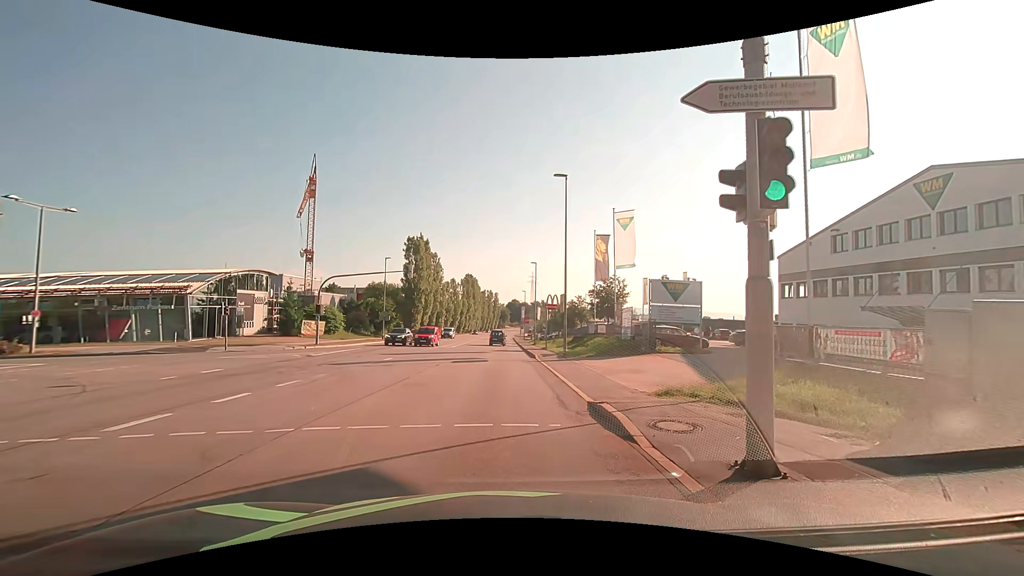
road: secondary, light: Day
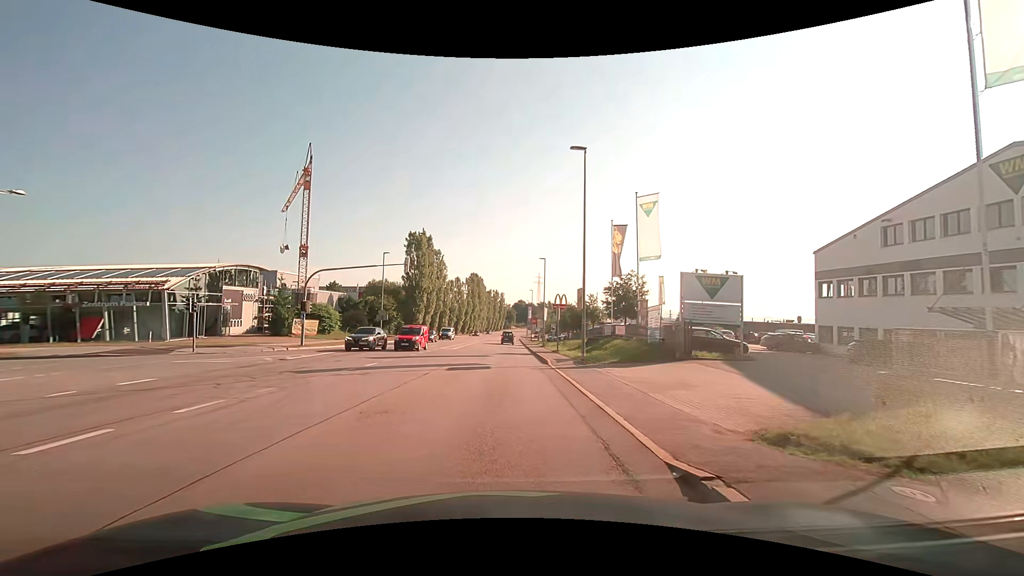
(-0.1, +4.7) m; -2°
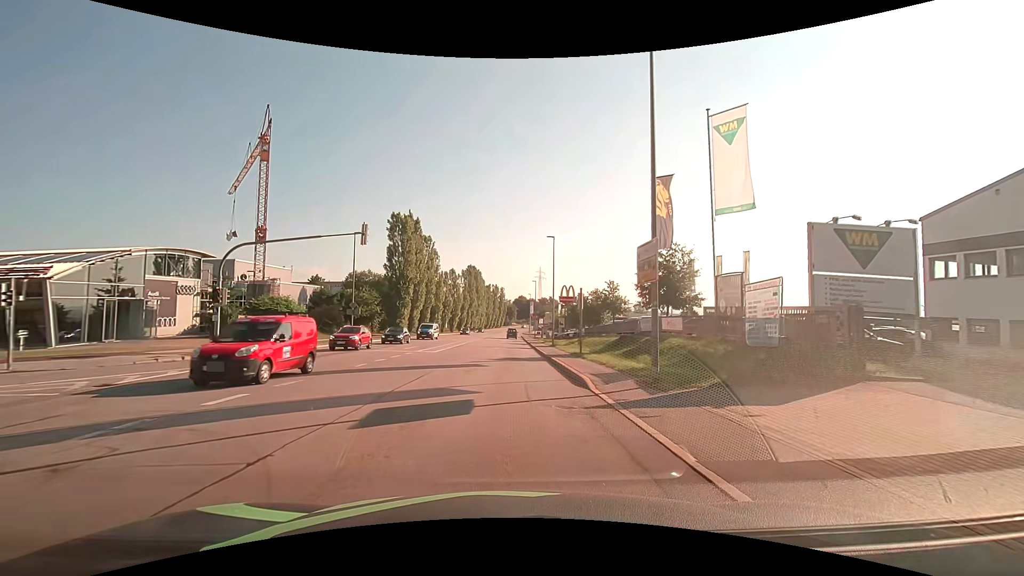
(+0.1, +11.7) m; +1°
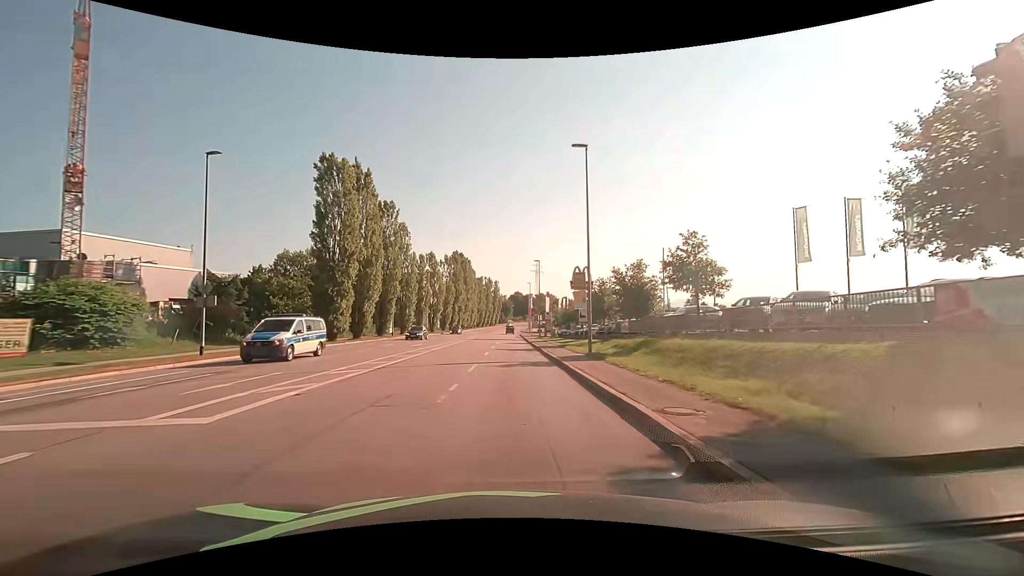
(+0.1, +23.3) m; +1°
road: tertiary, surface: asphalt
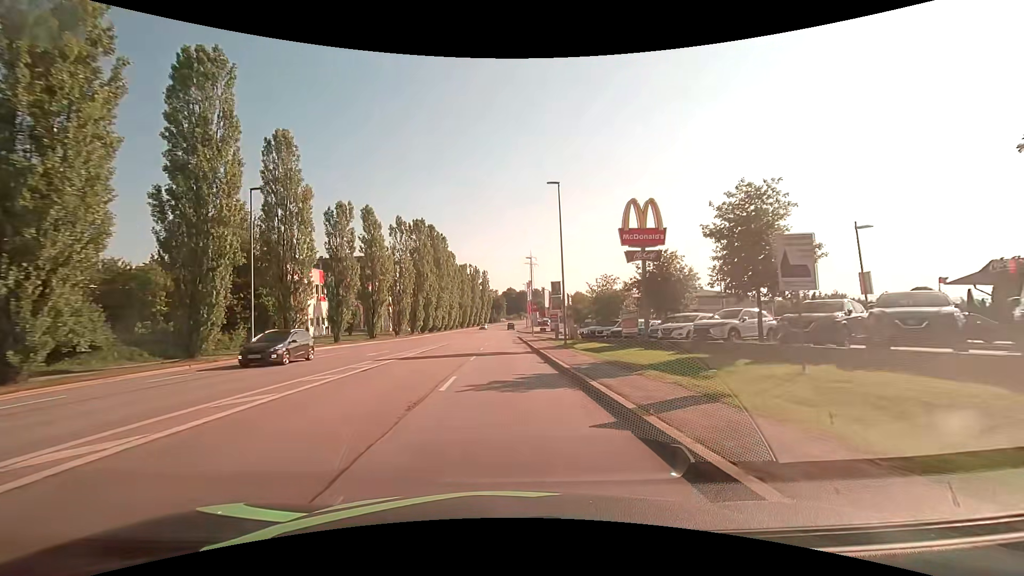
(+0.2, +34.7) m; +1°
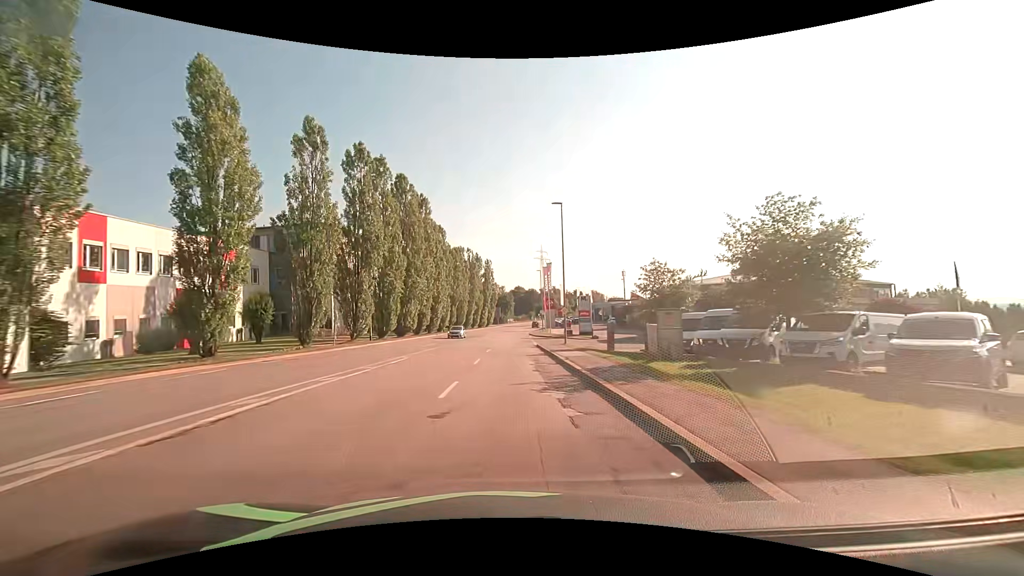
(-0.3, +29.9) m; -1°
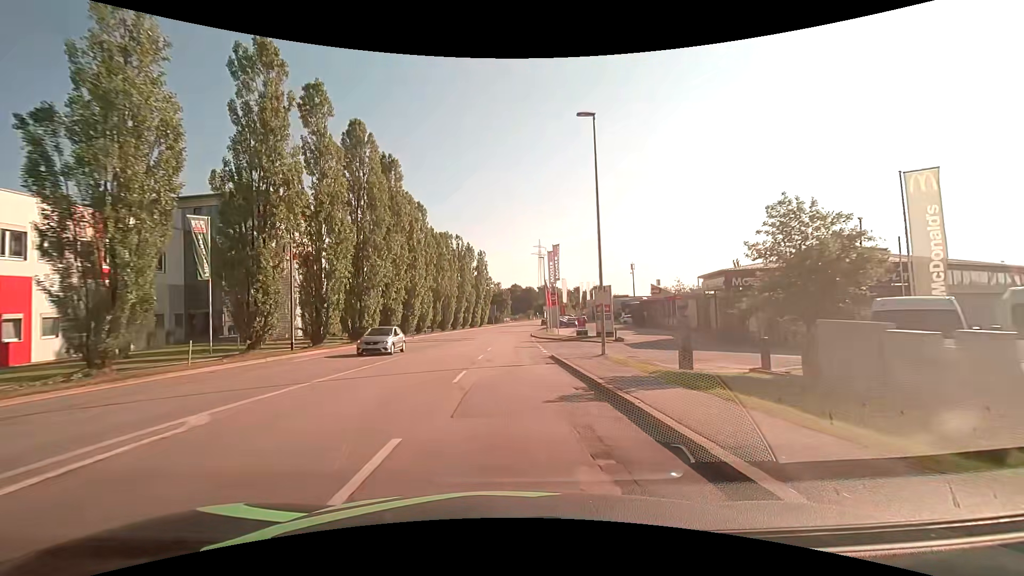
(+0.1, +15.4) m; 0°
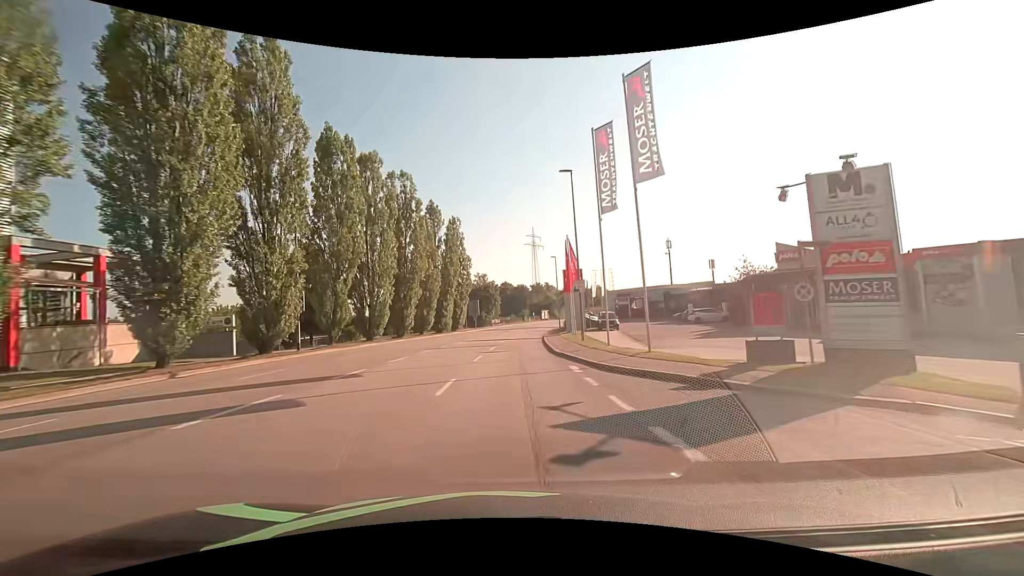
(+0.5, +38.5) m; +1°
(0, +10) (0, +20) (0, +30) (+1, +40) (+2, +50) (+2, +60) (+4, +70) (+5, +80) (+6, +90) (+8, +100) m
